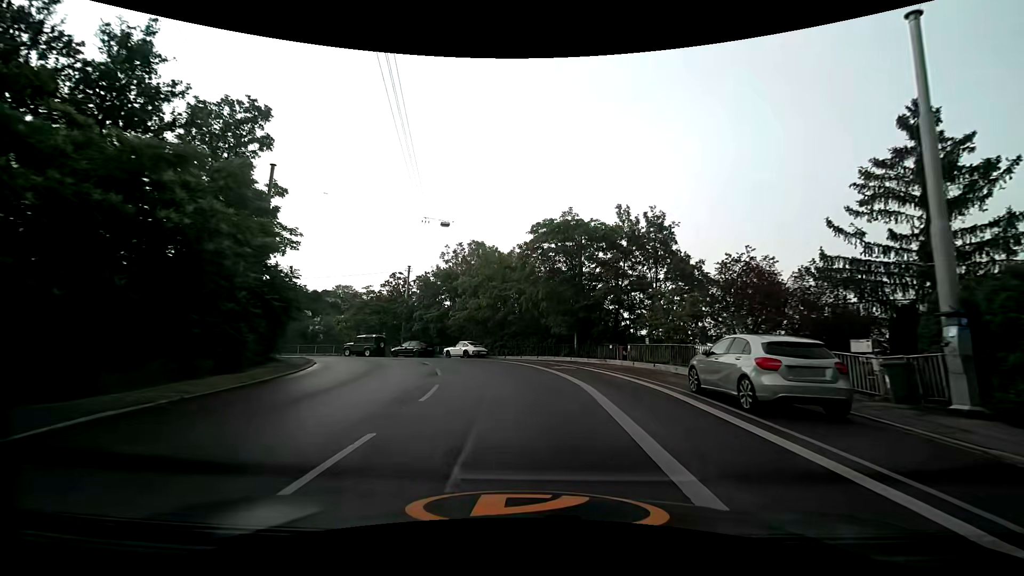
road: secondary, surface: asphalt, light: Day
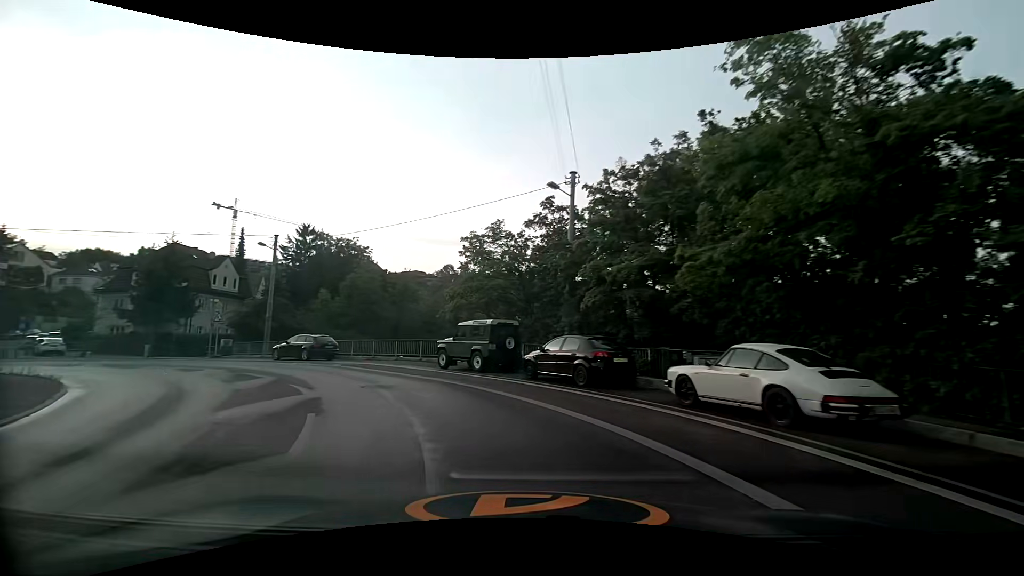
(-3.9, +28.1) m; -23°
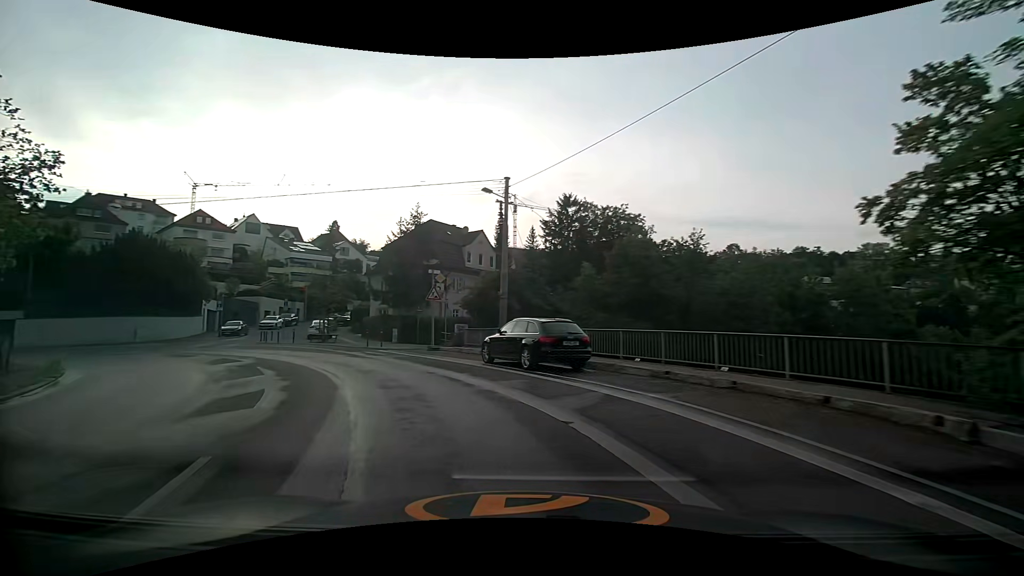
(-4.3, +15.9) m; -31°
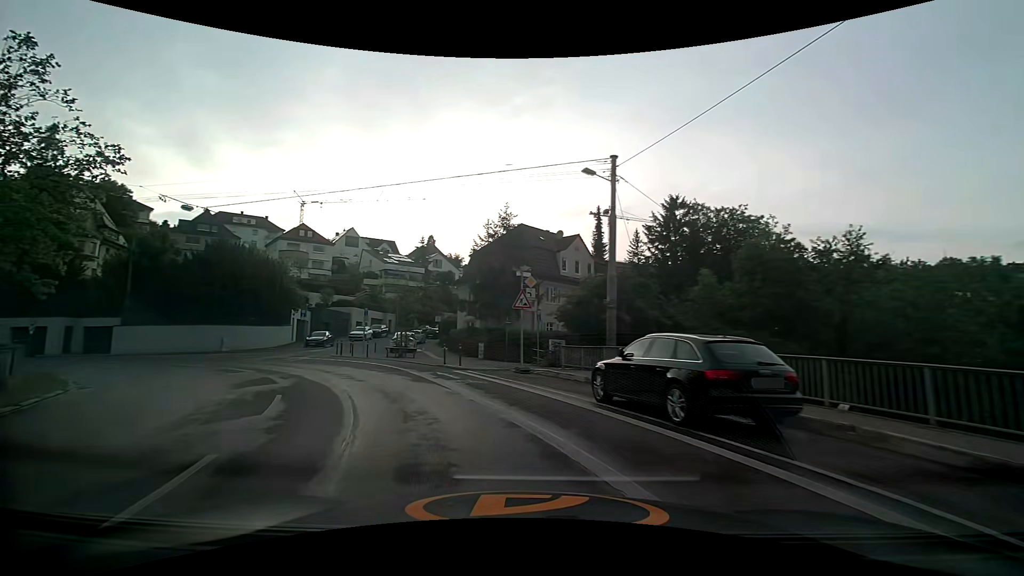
(-0.5, +5.6) m; -11°
(-2, +10) (-6, +19) (-13, +26) (-21, +30) (-31, +31) (-41, +29) (-50, +25) (-59, +20) (-68, +16) (-77, +11) m
